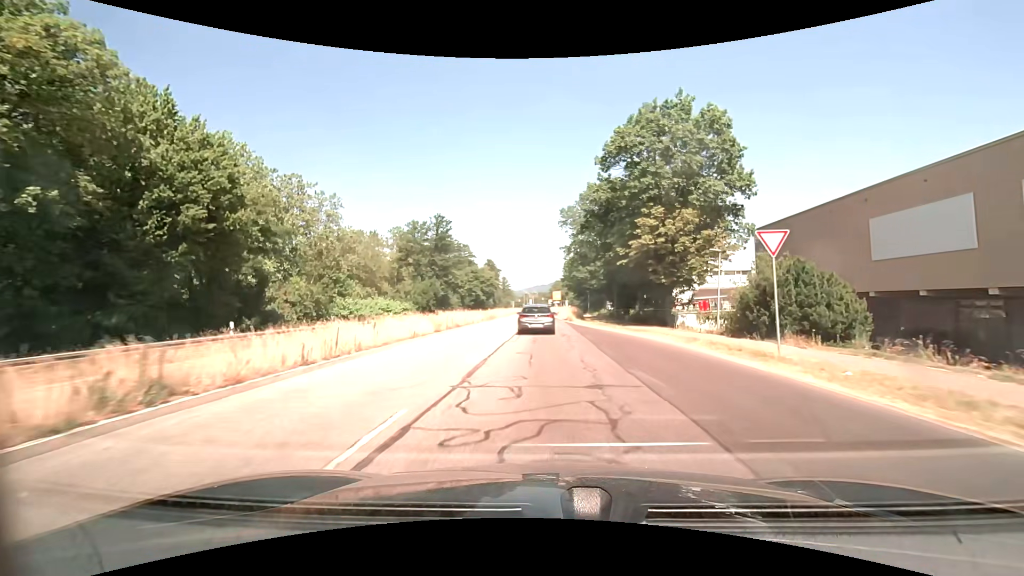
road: primary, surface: asphalt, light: Day
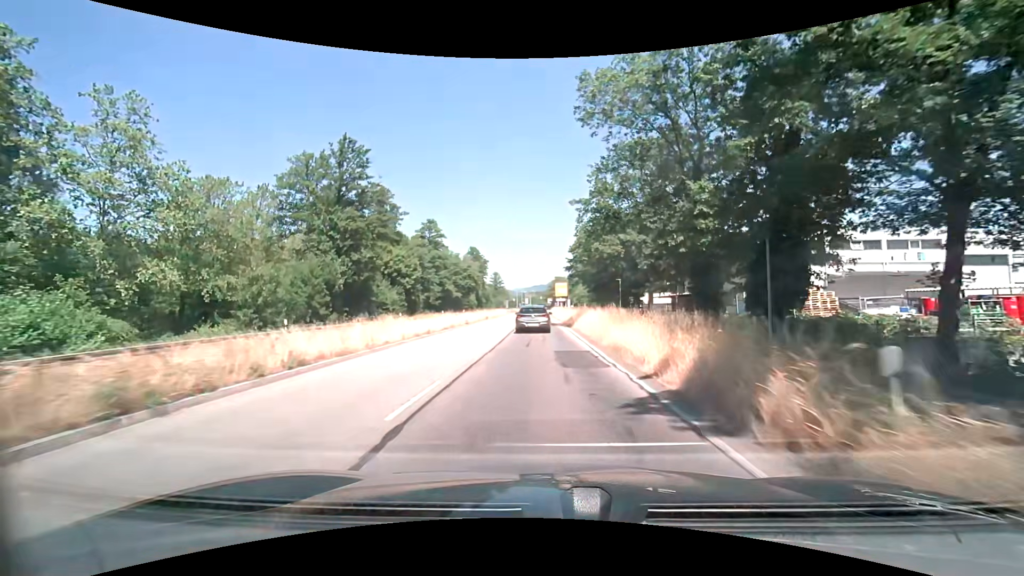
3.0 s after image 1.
(+0.2, +42.6) m; 0°
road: primary_link
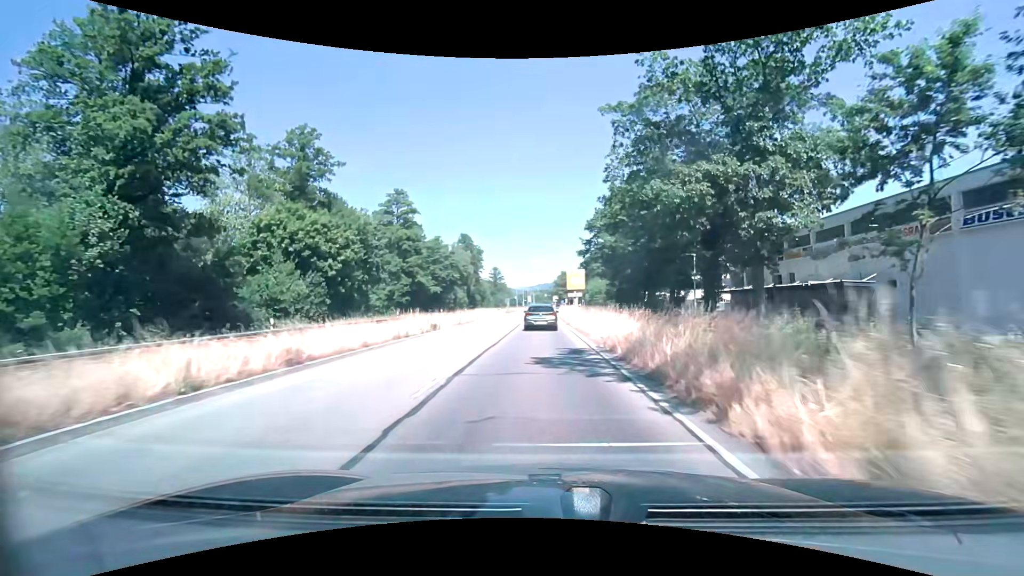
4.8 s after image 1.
(0.0, +25.7) m; 0°
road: primary
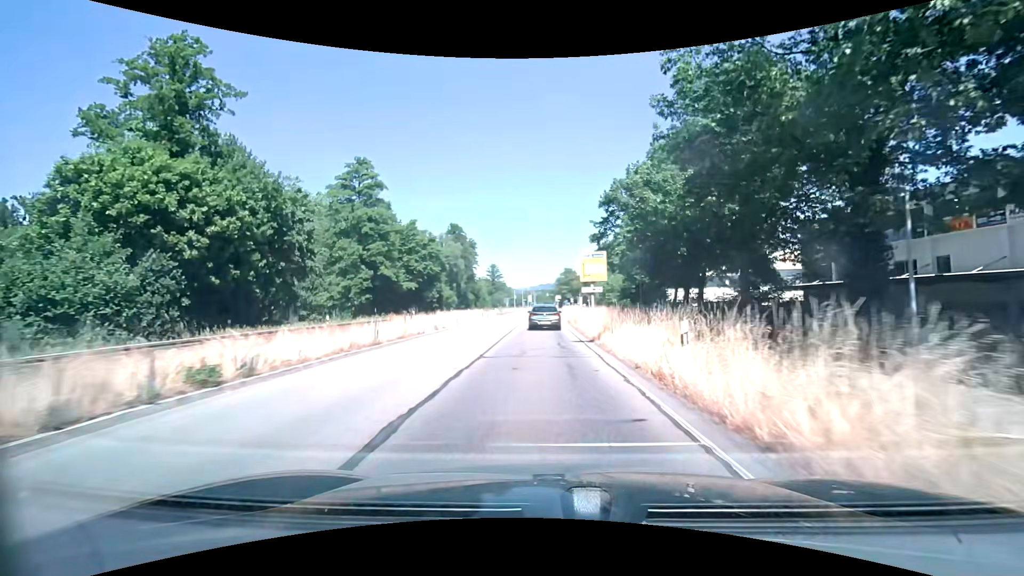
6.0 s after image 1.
(0.0, +16.9) m; 0°
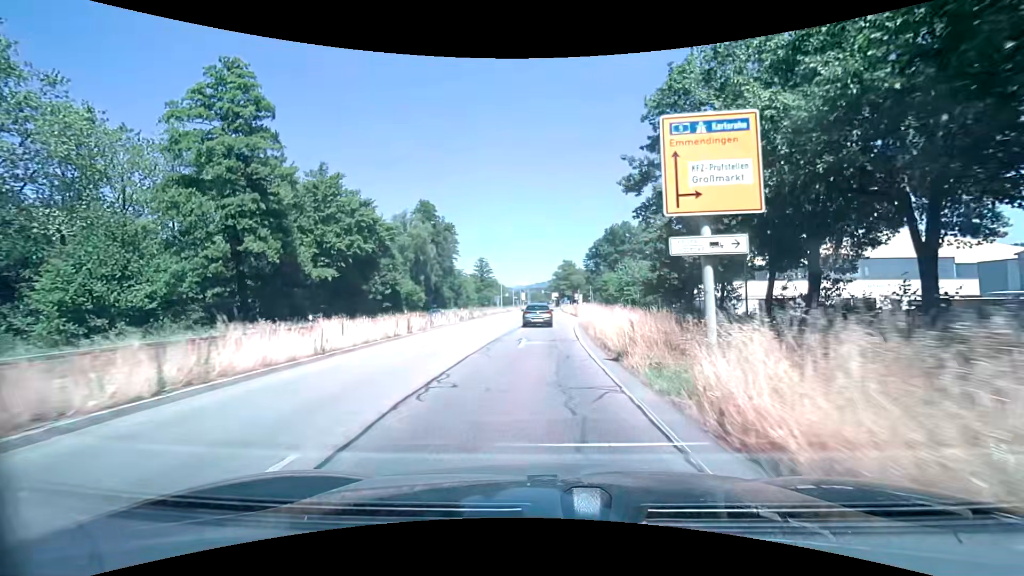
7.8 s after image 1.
(0.0, +24.8) m; +1°
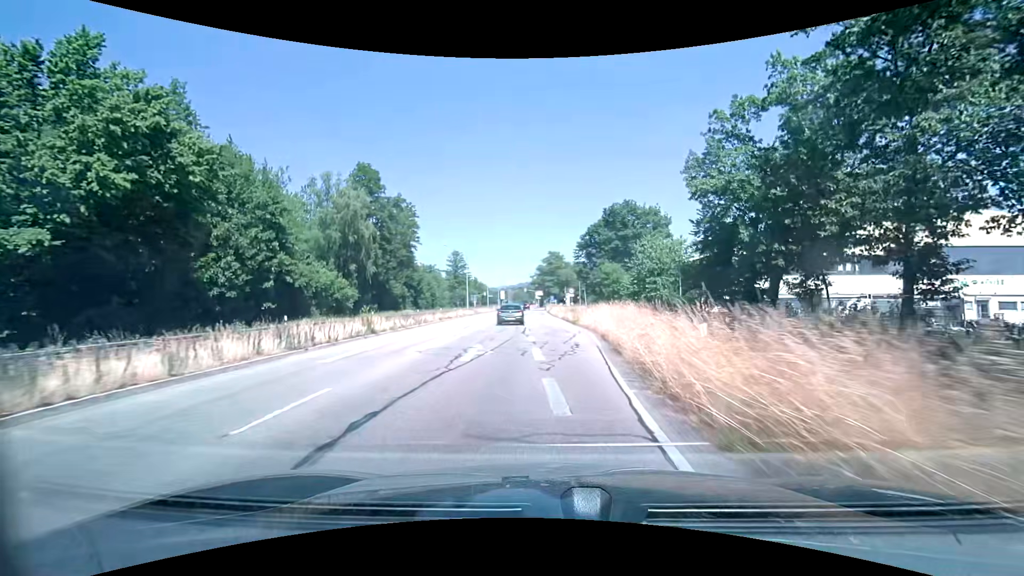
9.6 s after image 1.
(+0.3, +23.3) m; +2°
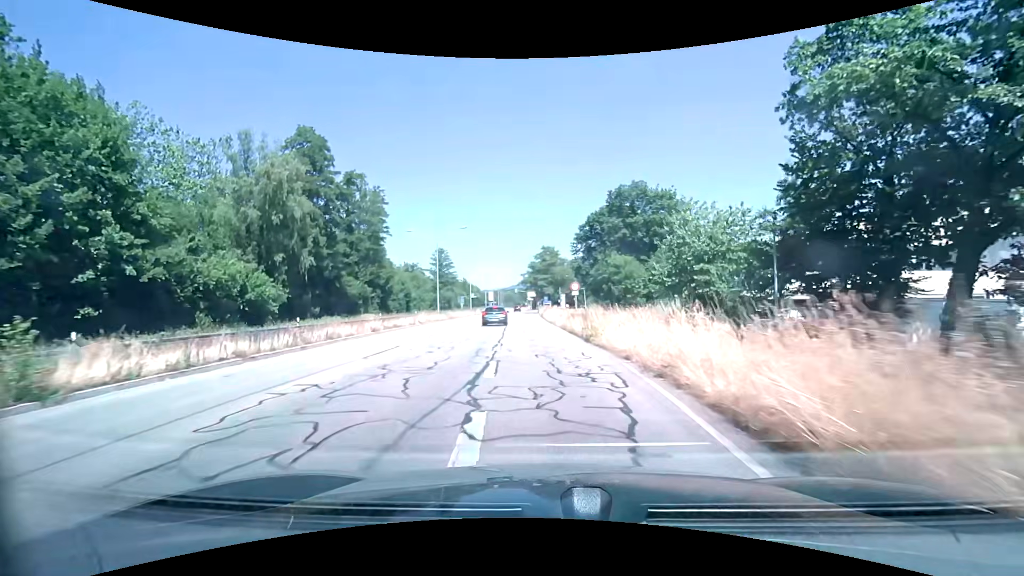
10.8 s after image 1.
(+0.1, +14.7) m; 0°
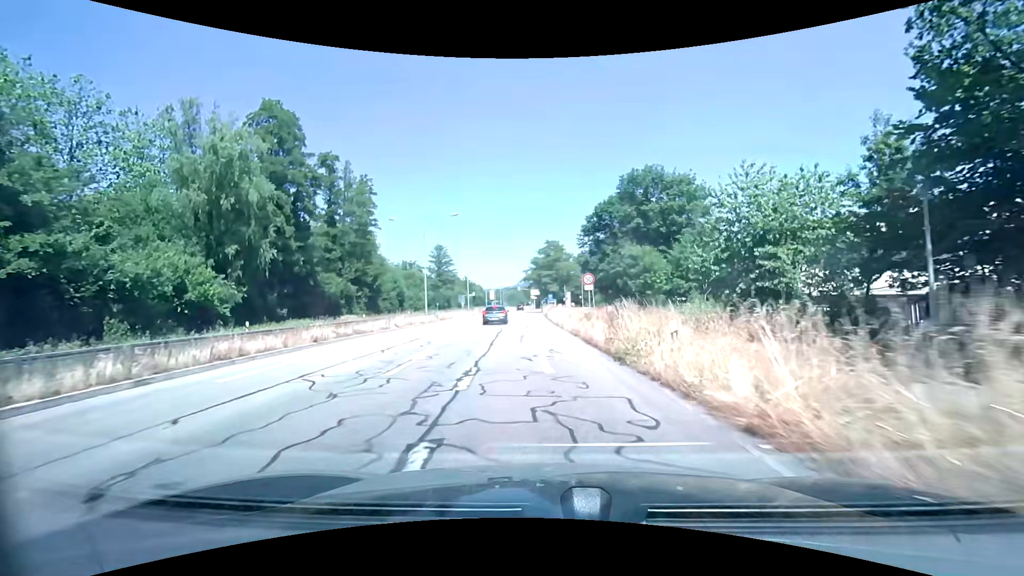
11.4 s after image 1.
(0.0, +7.3) m; 0°
(0, +10) (0, +20) (-1, +30) (-1, +40) (-1, +50) (-2, +60) (-2, +70) (-2, +80) (-2, +90) (-2, +100) m
